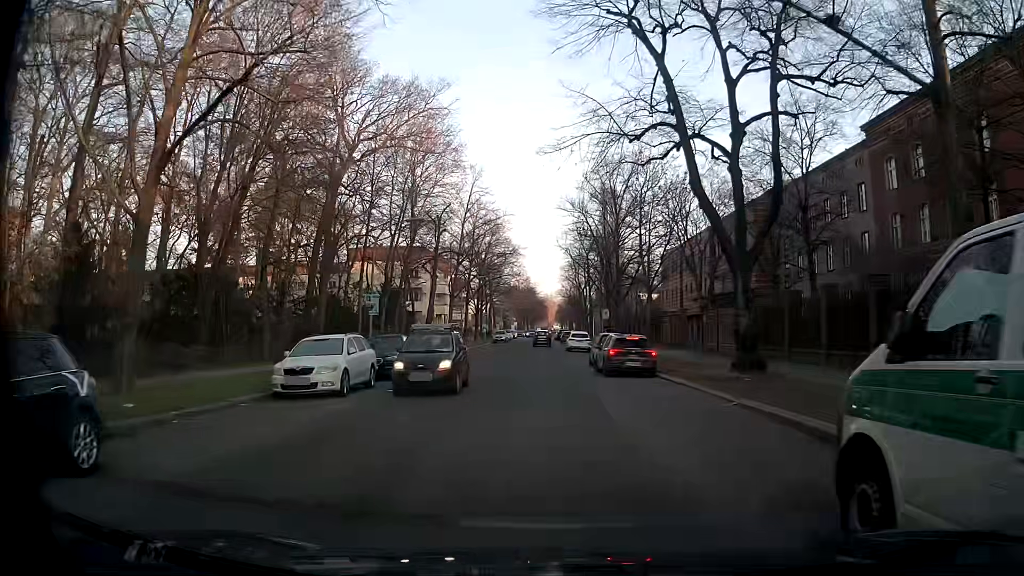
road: residential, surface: asphalt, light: Day
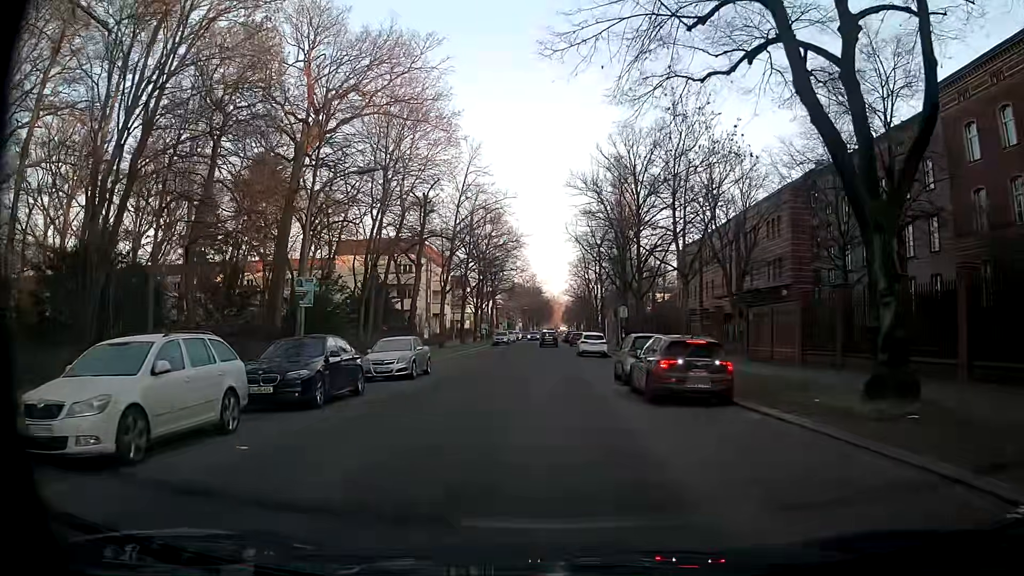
(-0.2, +8.8) m; -2°
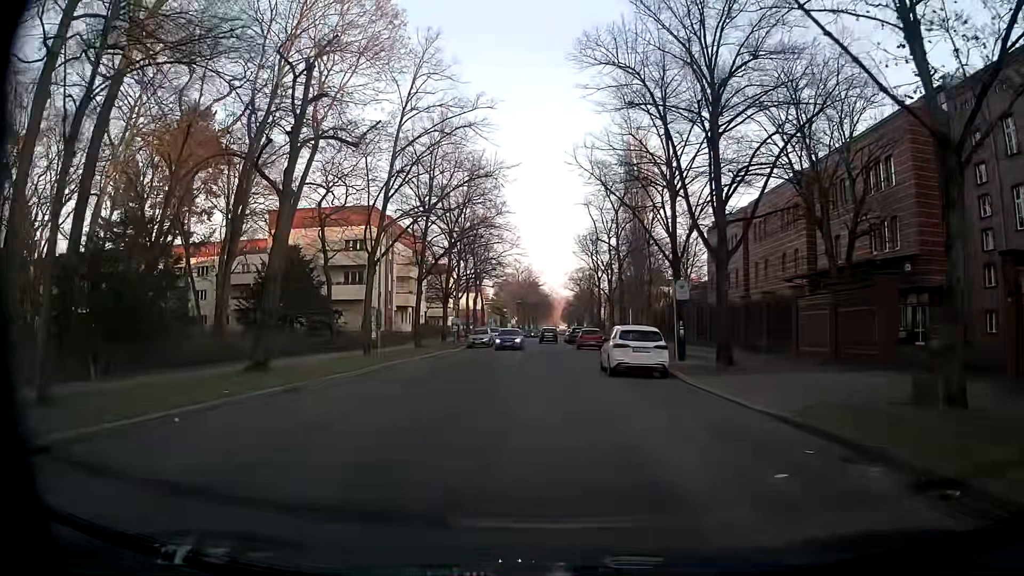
(+0.3, +22.1) m; +2°
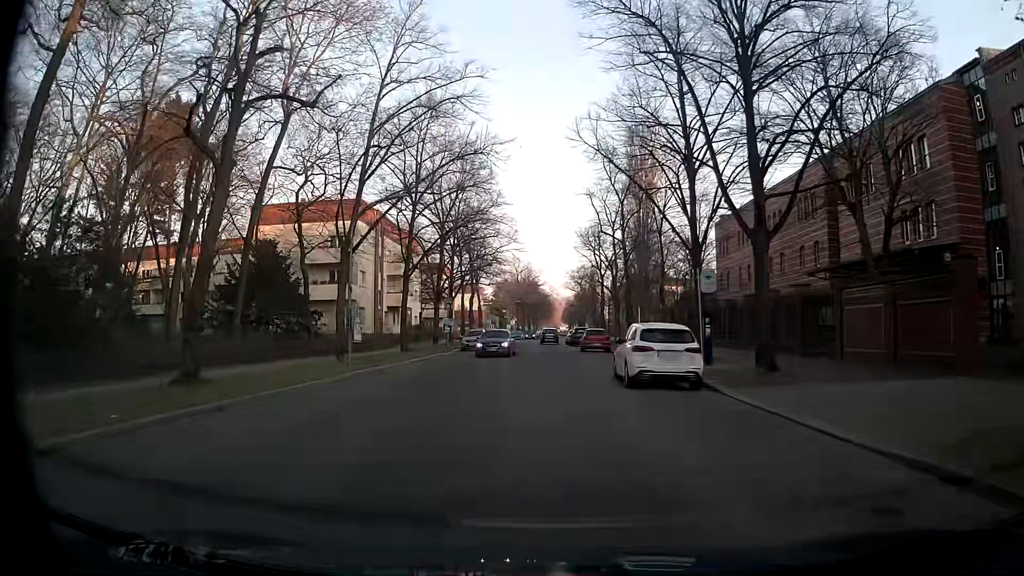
(-0.1, +4.4) m; 0°
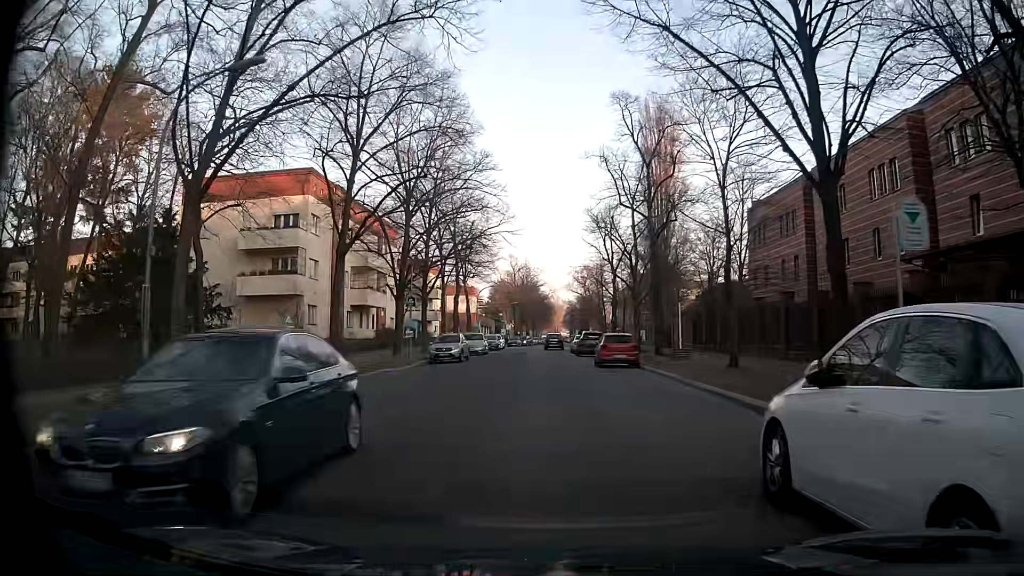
(-0.1, +13.4) m; -1°
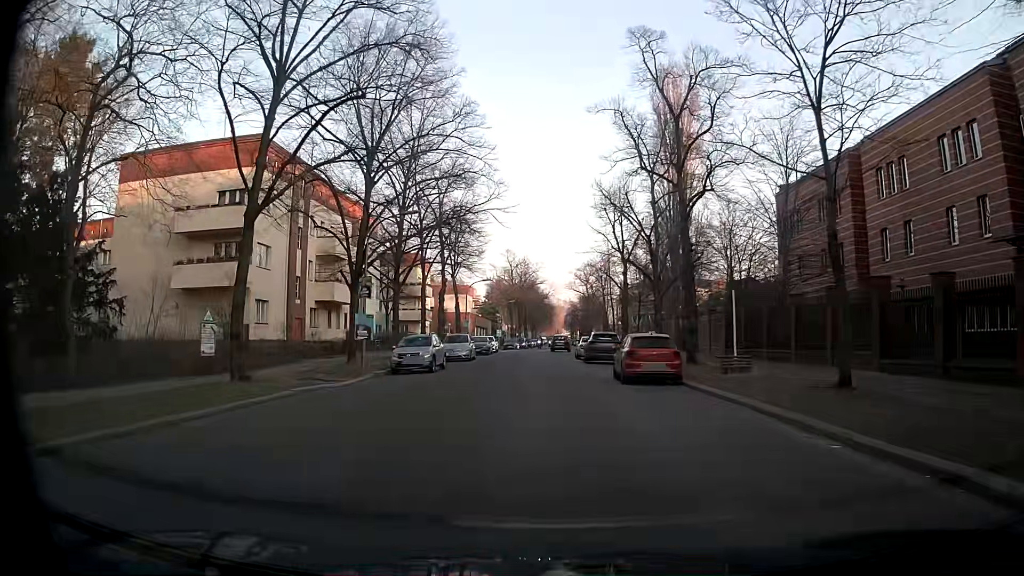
(+0.1, +9.0) m; +1°
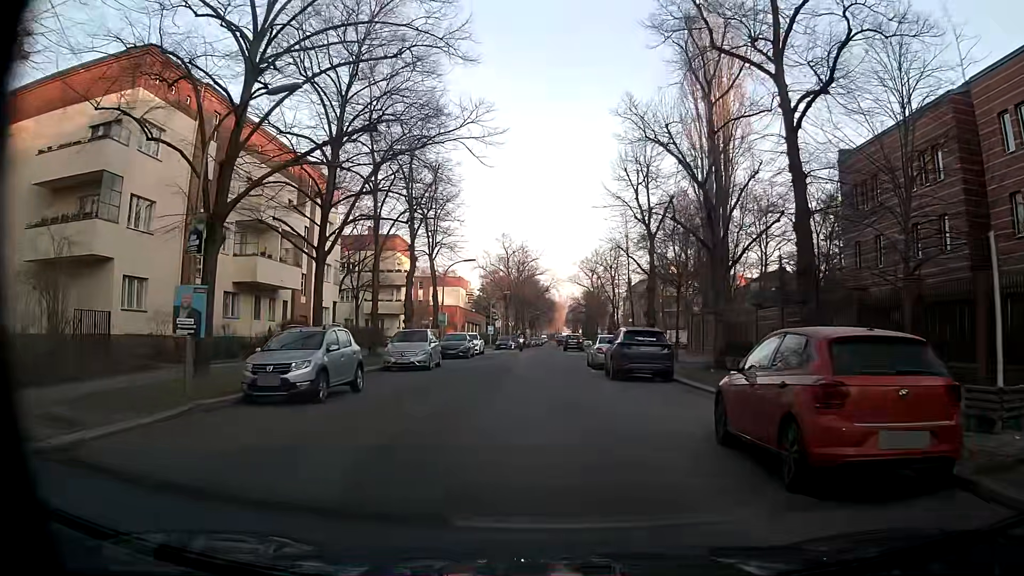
(-0.2, +13.6) m; -1°
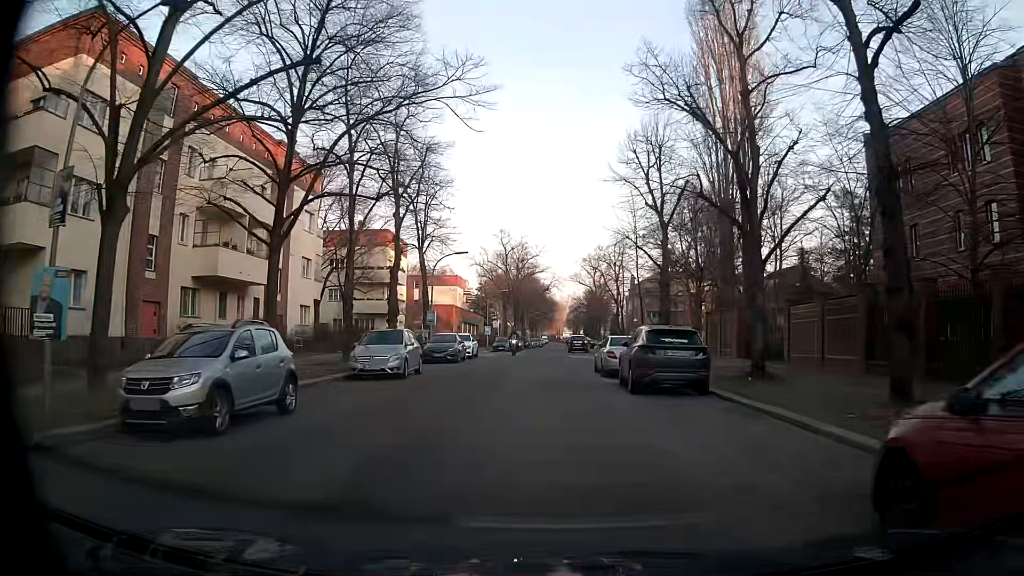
(0.0, +4.6) m; -1°
